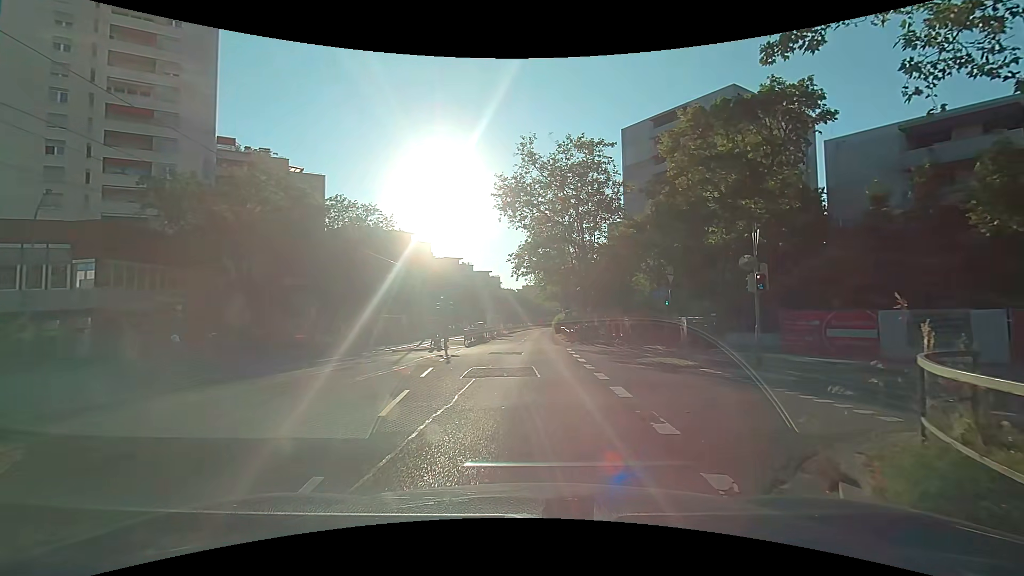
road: tertiary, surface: asphalt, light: Day
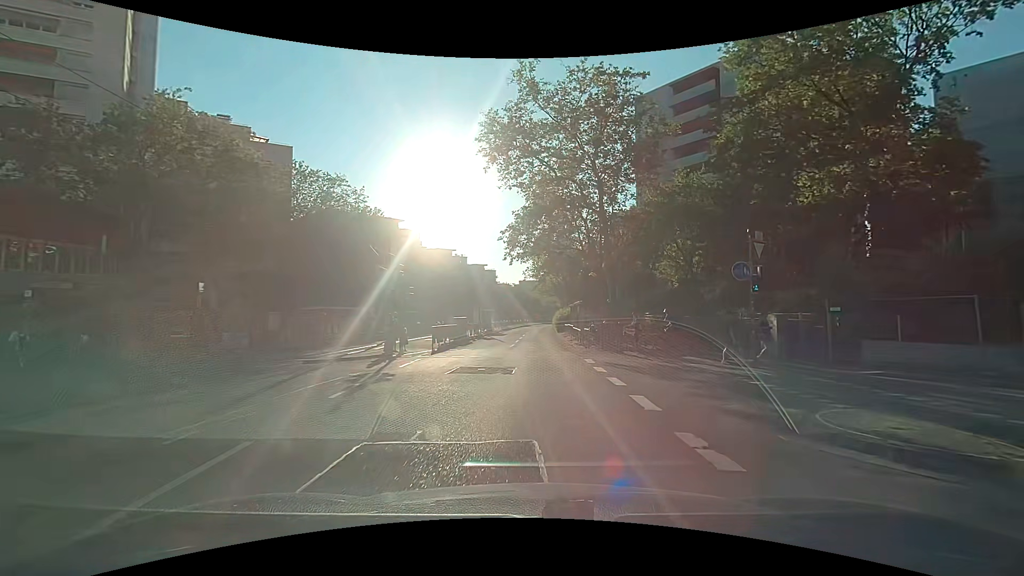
(-0.1, +11.0) m; -1°
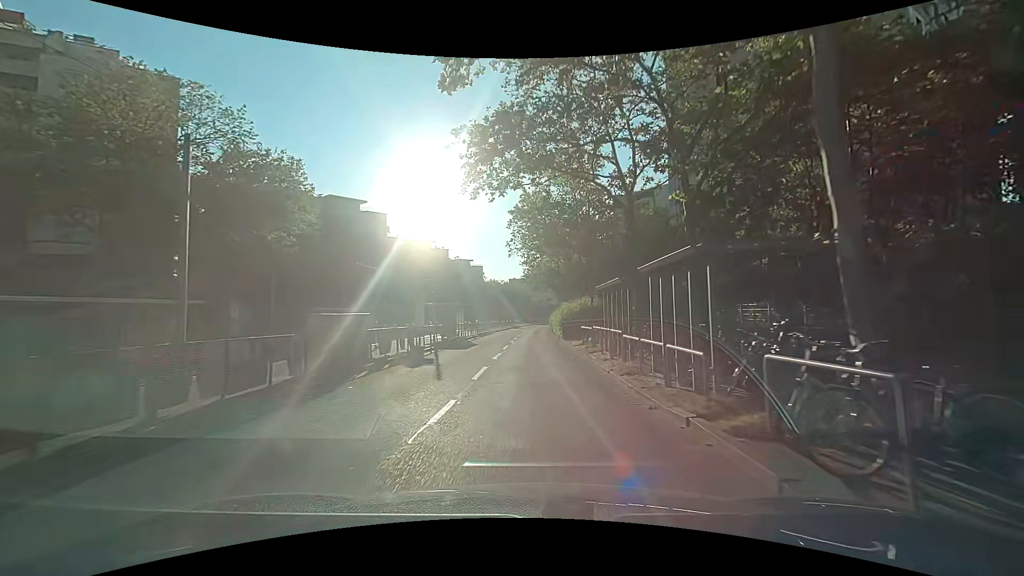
(+0.4, +21.2) m; +2°
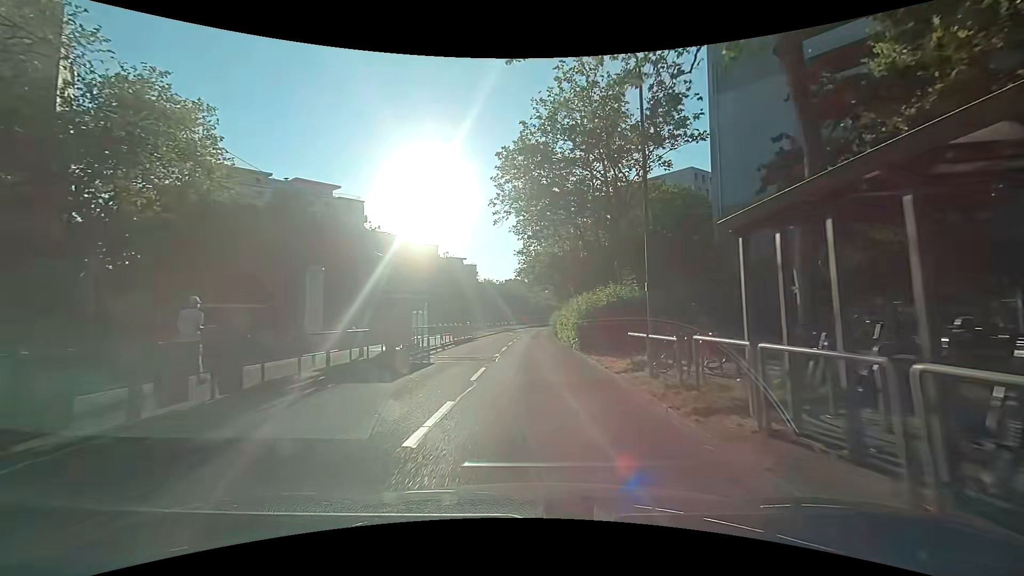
(0.0, +12.5) m; +1°
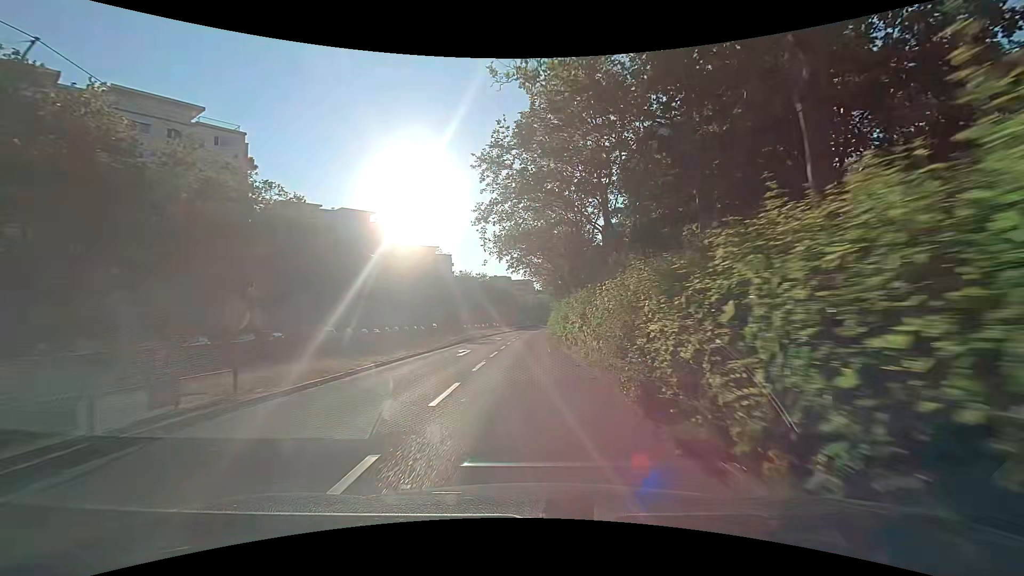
(+0.1, +33.7) m; 0°
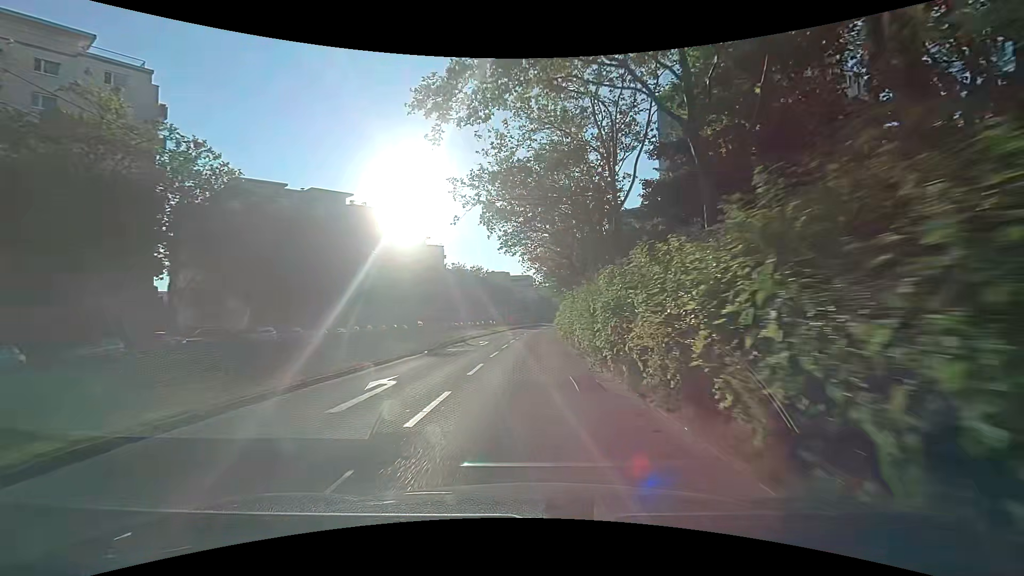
(+0.2, +13.8) m; +1°
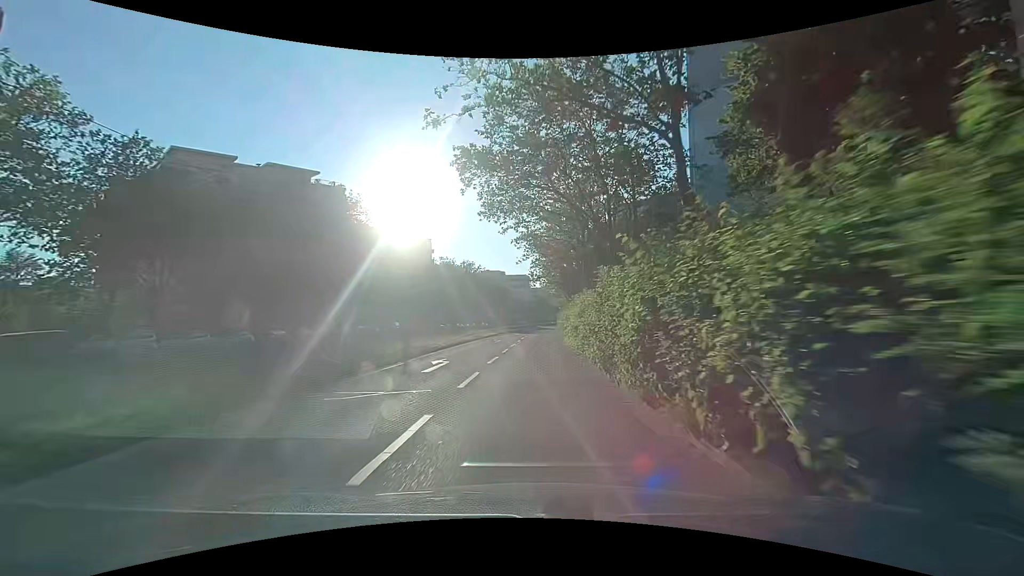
(0.0, +14.1) m; 0°
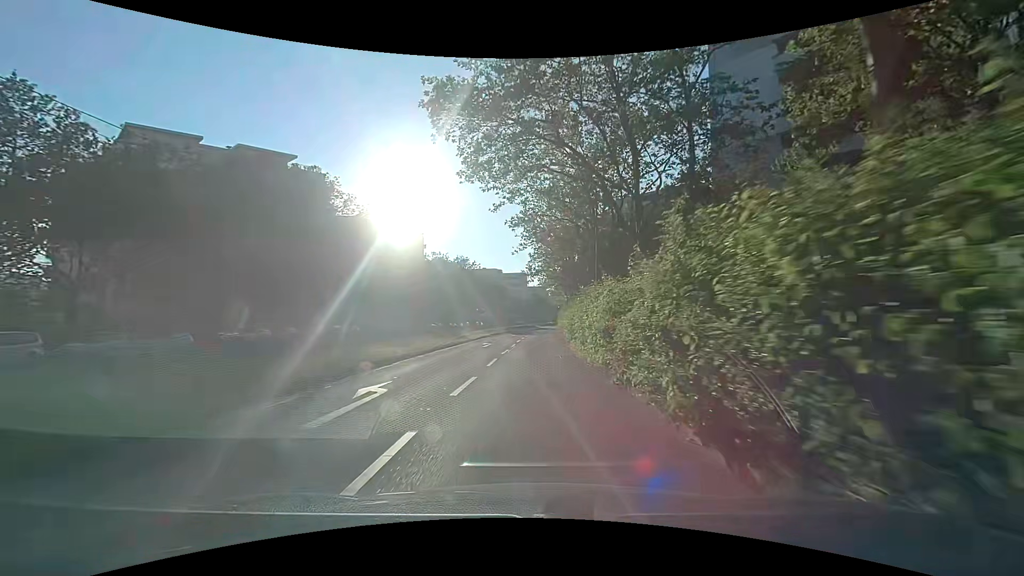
(+0.1, +7.1) m; +1°
